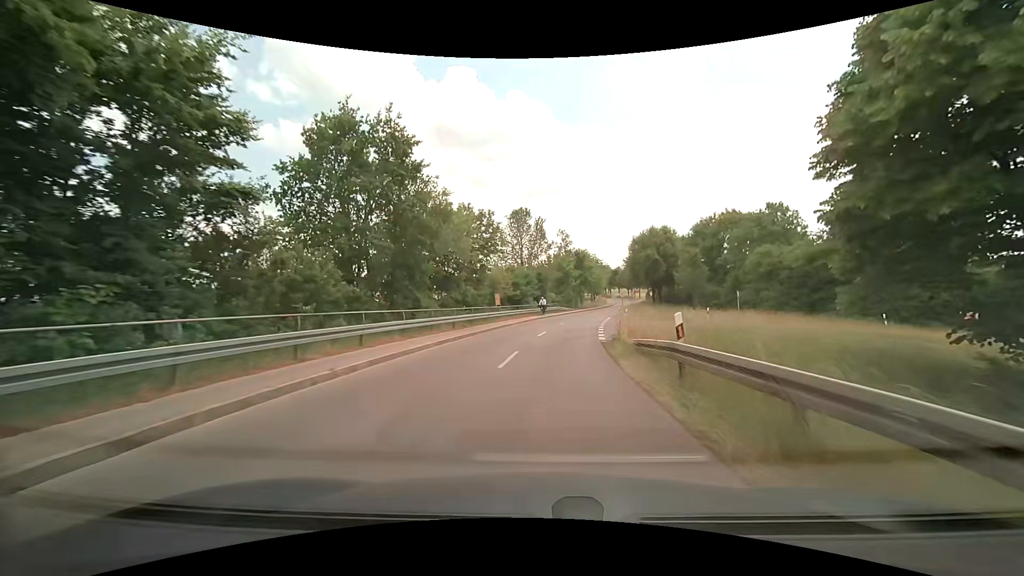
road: unclassified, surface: asphalt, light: Day
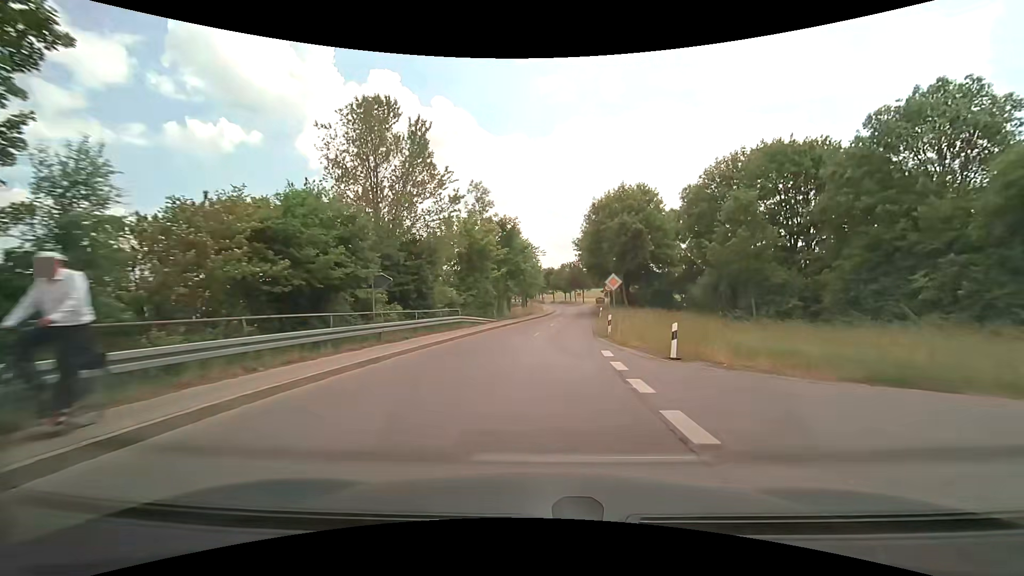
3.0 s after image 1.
(+3.0, +37.0) m; +9°
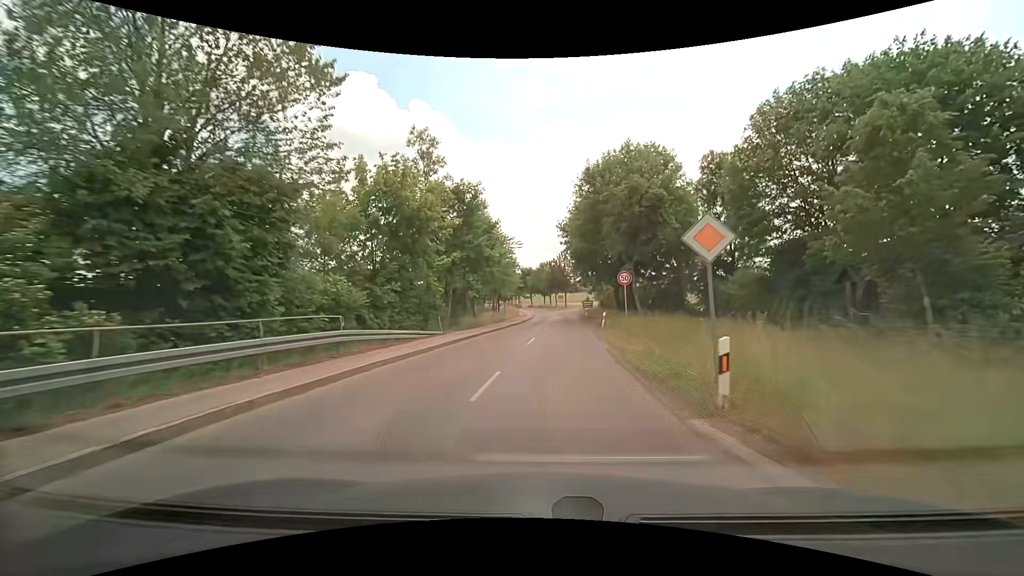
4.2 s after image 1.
(+0.3, +15.6) m; +2°
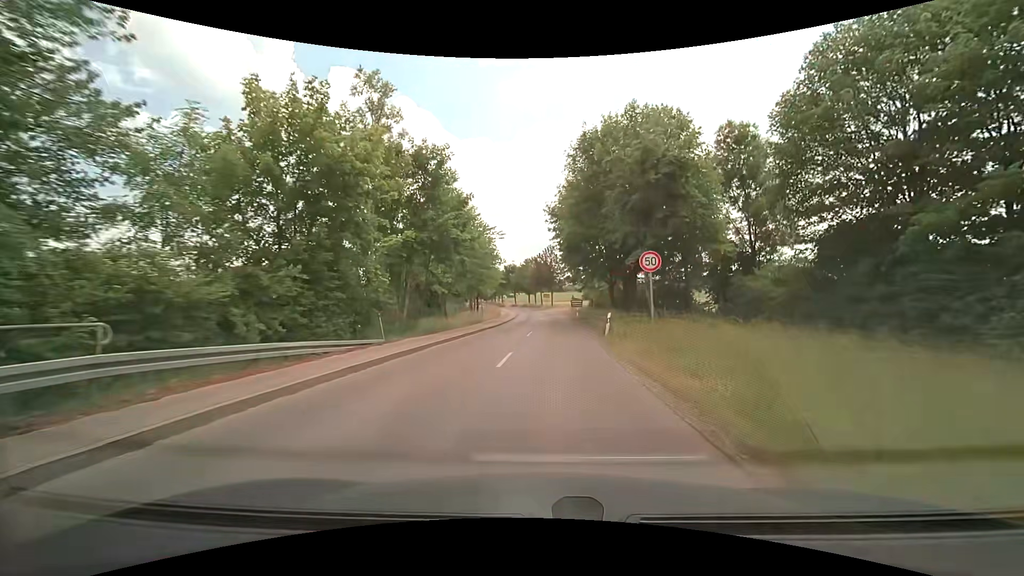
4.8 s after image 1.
(+0.1, +7.8) m; +2°
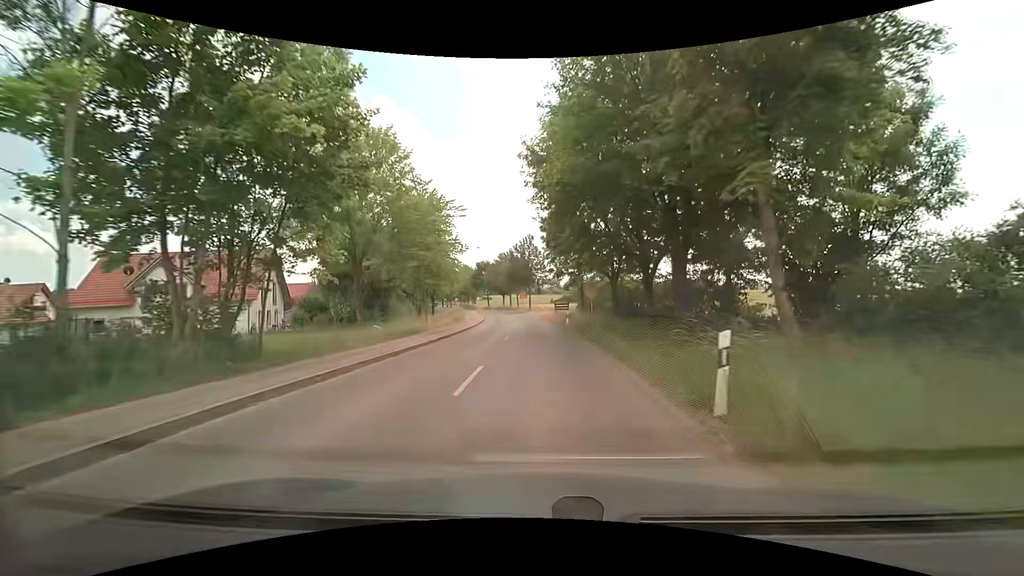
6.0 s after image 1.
(+0.3, +15.3) m; +2°
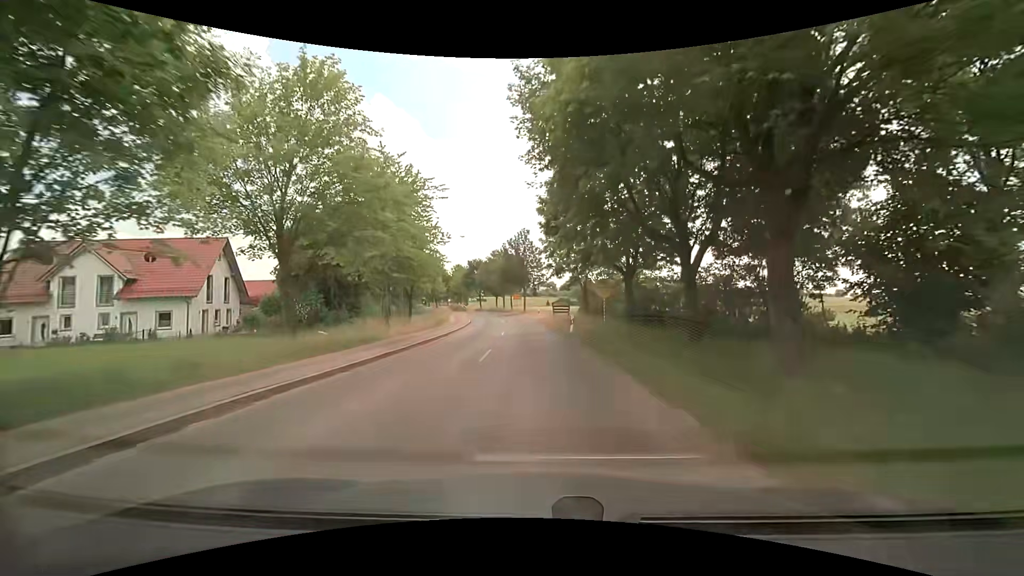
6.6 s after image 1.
(0.0, +7.5) m; 0°
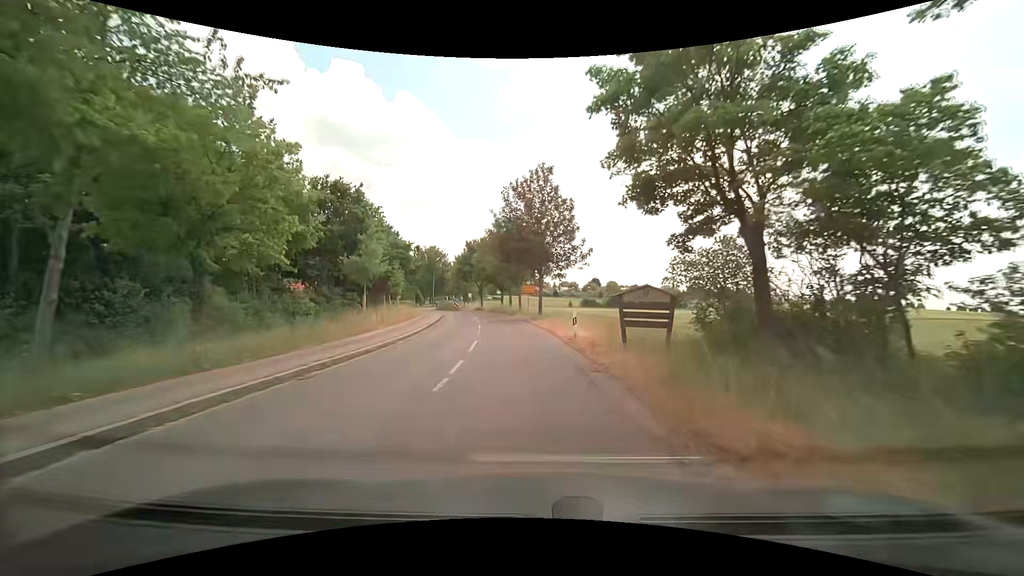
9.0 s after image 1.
(-0.2, +28.9) m; -2°
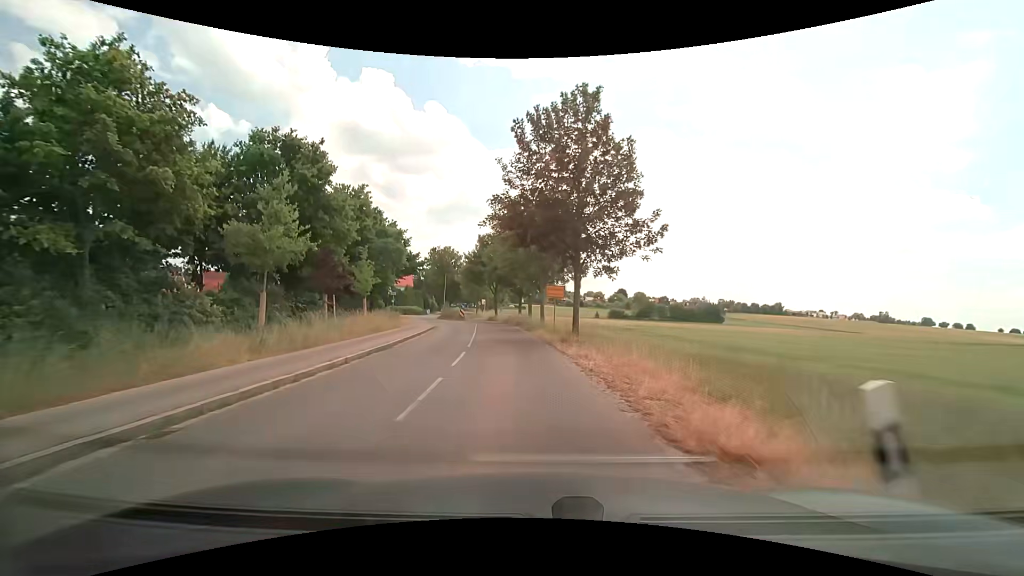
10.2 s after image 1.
(-0.3, +13.9) m; -3°
(0, +10) (-1, +20) (-2, +30) (-3, +40) (-5, +50) (-7, +59) (-10, +69) (-12, +79) (-12, +89) (-12, +99) m
